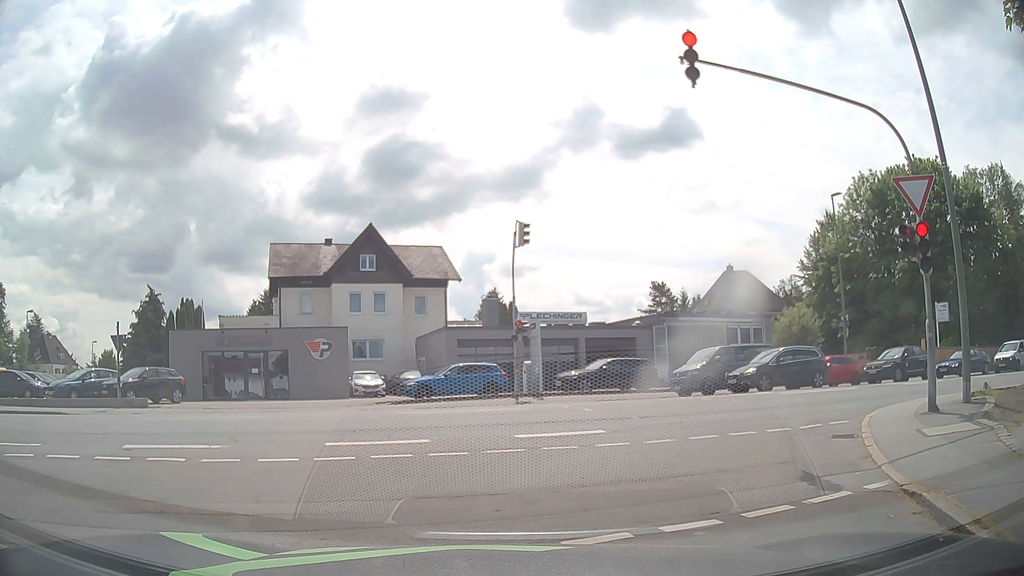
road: residential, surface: asphalt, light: Day
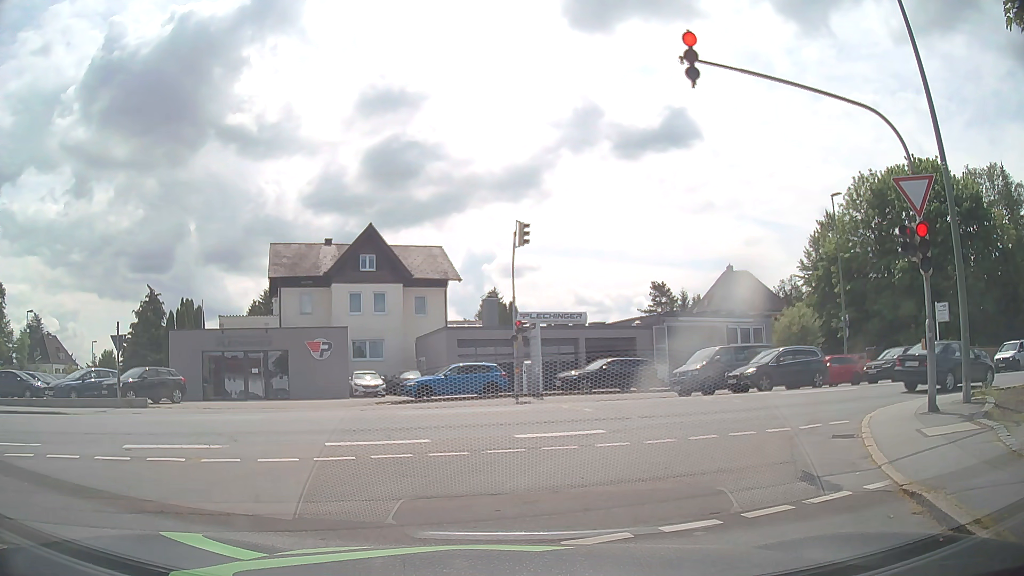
(0.0, 0.0) m; 0°
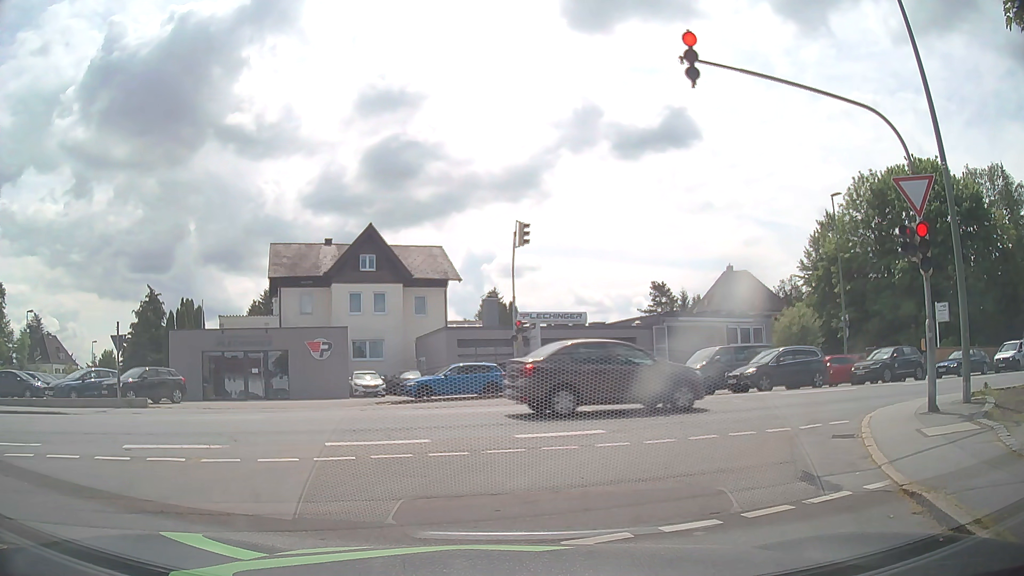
(0.0, 0.0) m; 0°
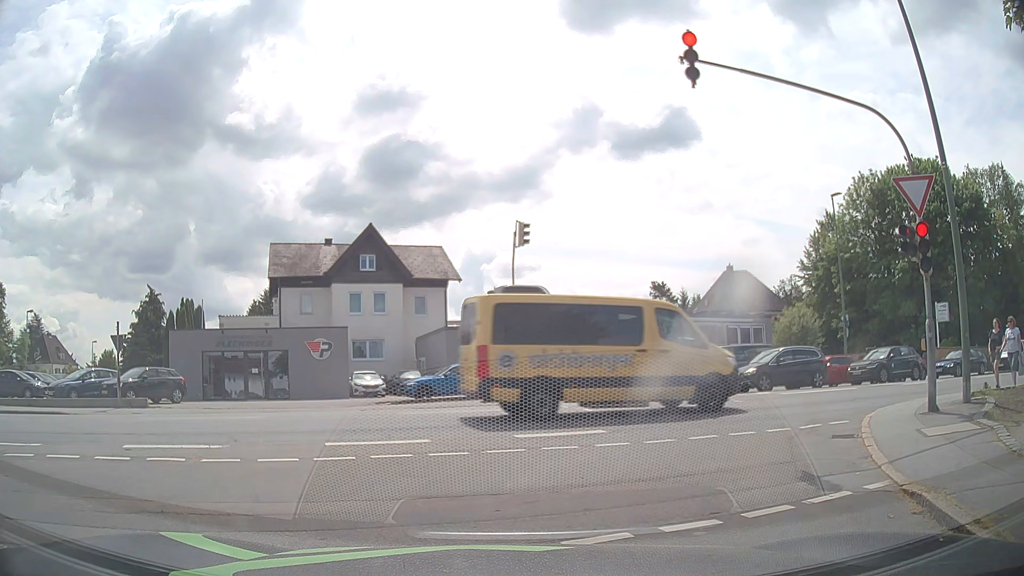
(0.0, 0.0) m; 0°
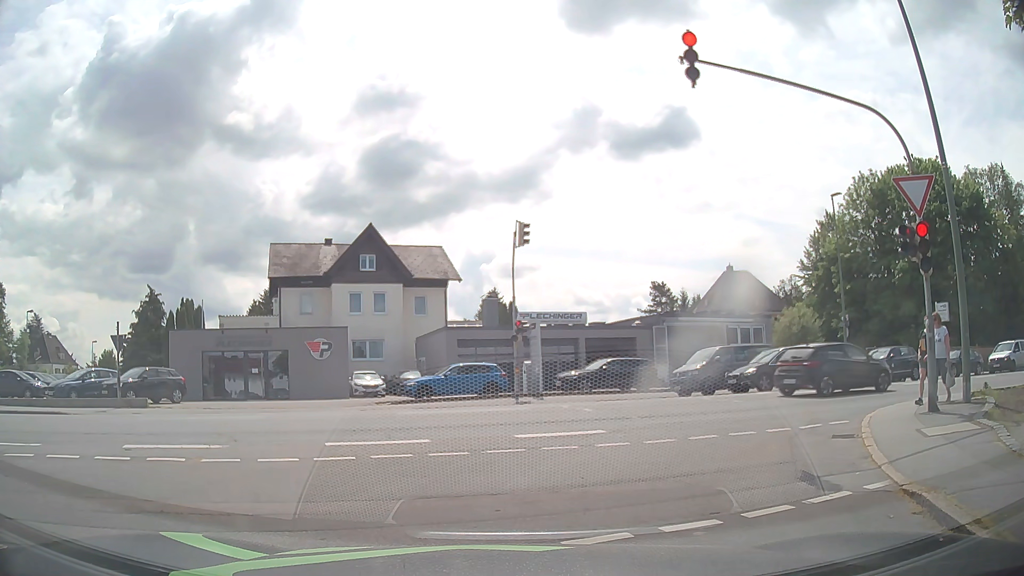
(0.0, 0.0) m; 0°
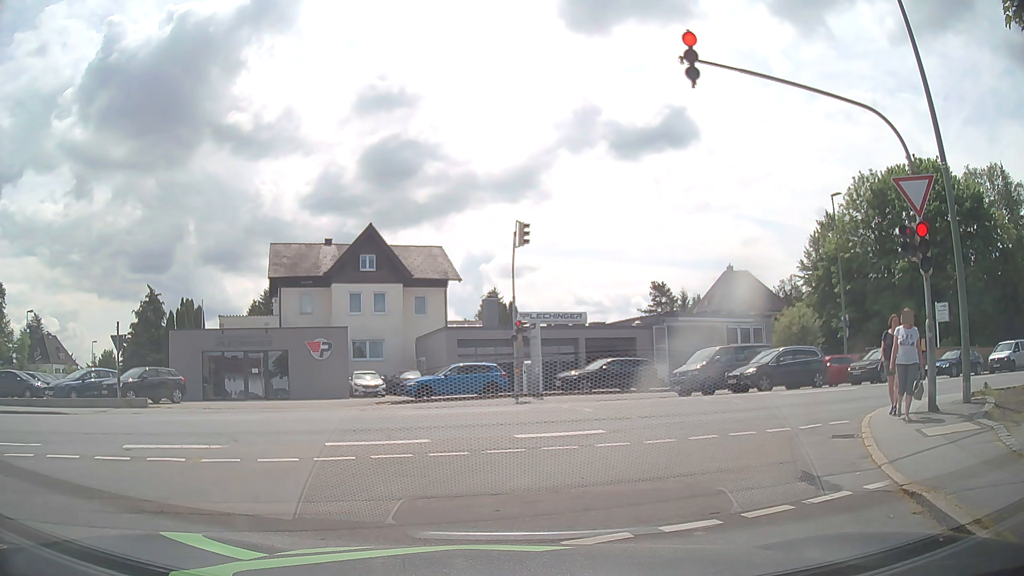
(0.0, 0.0) m; 0°
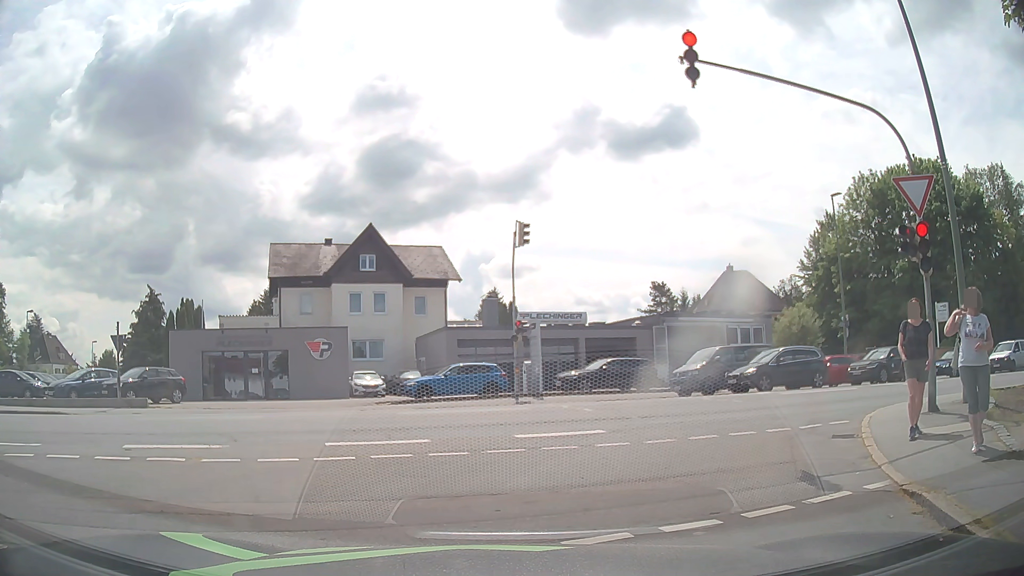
(0.0, 0.0) m; 0°
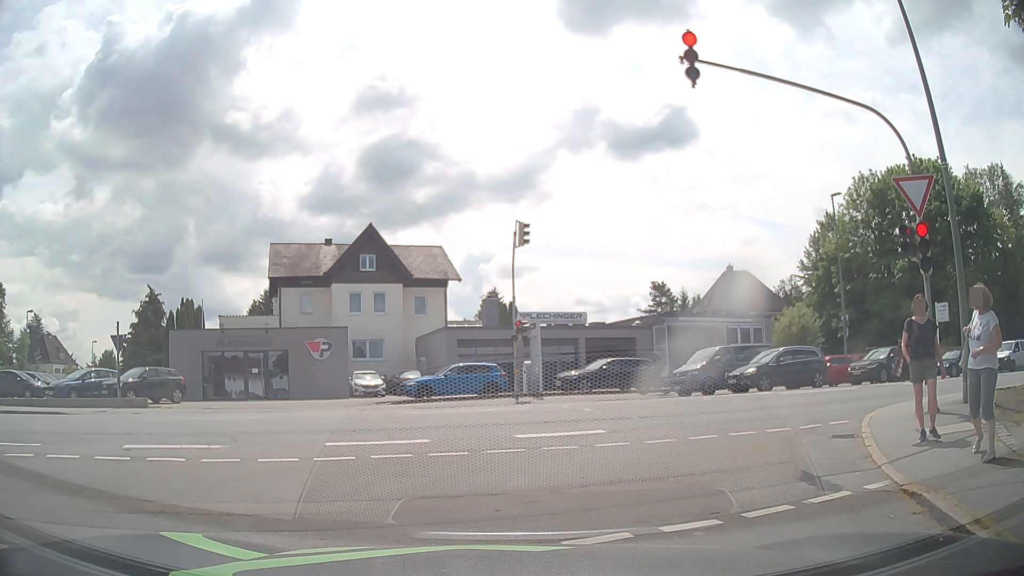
(0.0, 0.0) m; 0°
